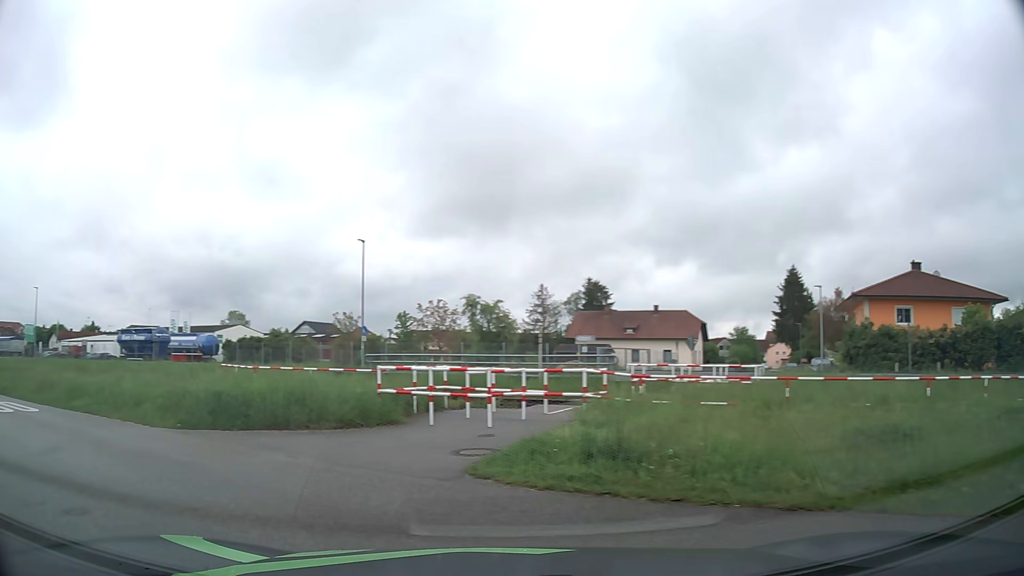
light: Day
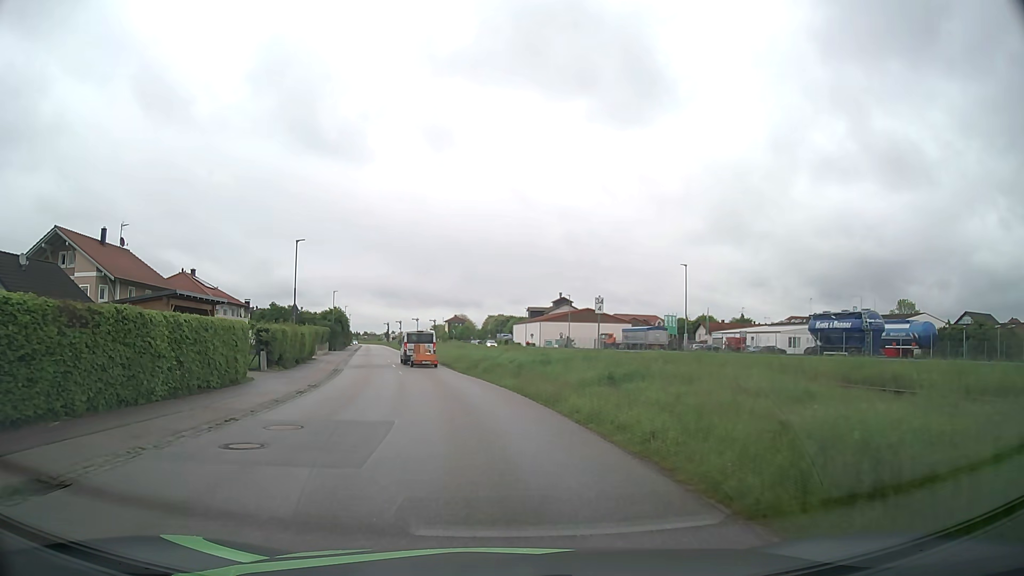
(-11.0, +13.1) m; -56°
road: residential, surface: asphalt
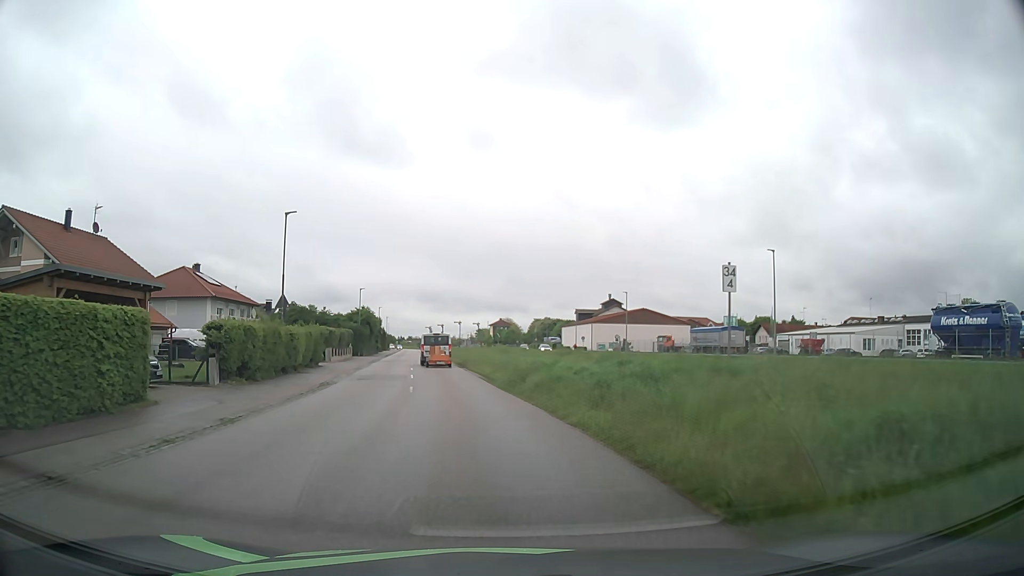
(-0.4, +11.2) m; -4°
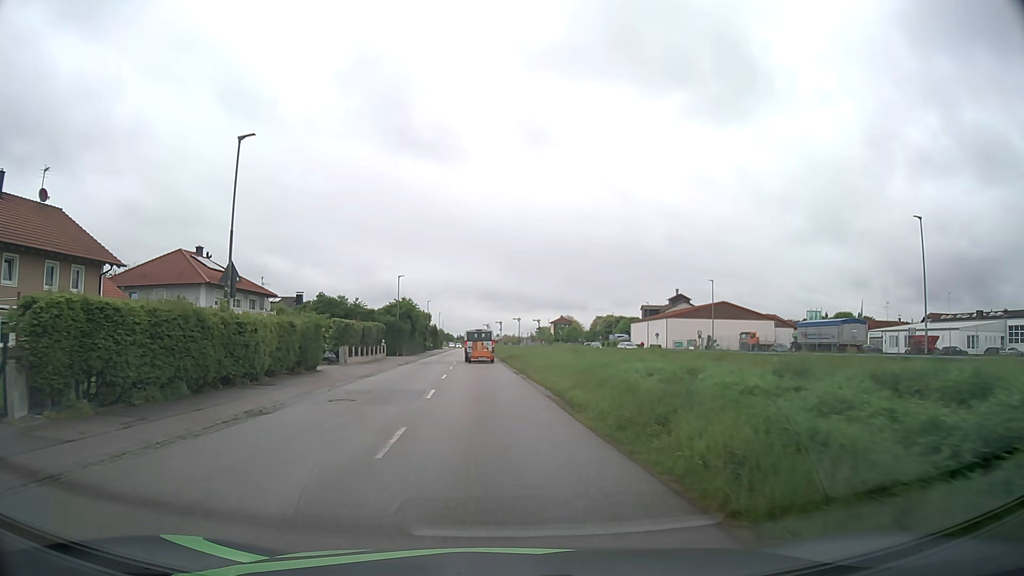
(-0.6, +13.5) m; -5°
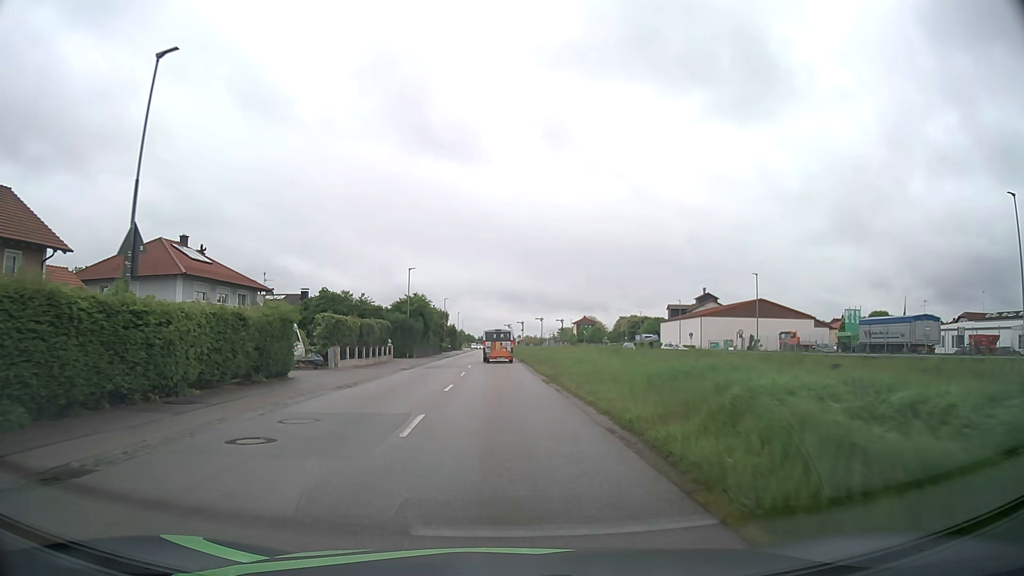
(-0.2, +7.5) m; -2°
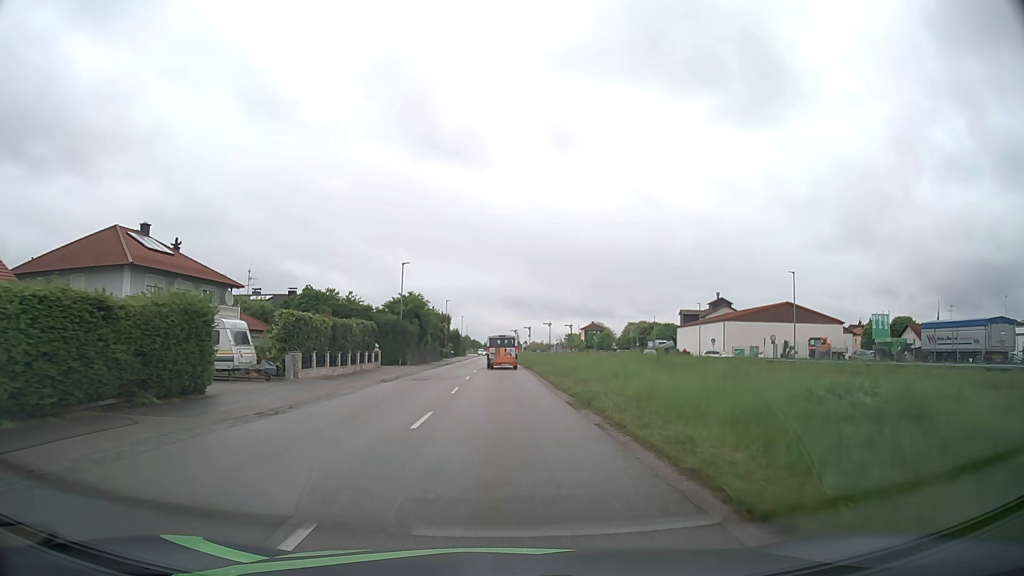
(-0.1, +7.8) m; -1°
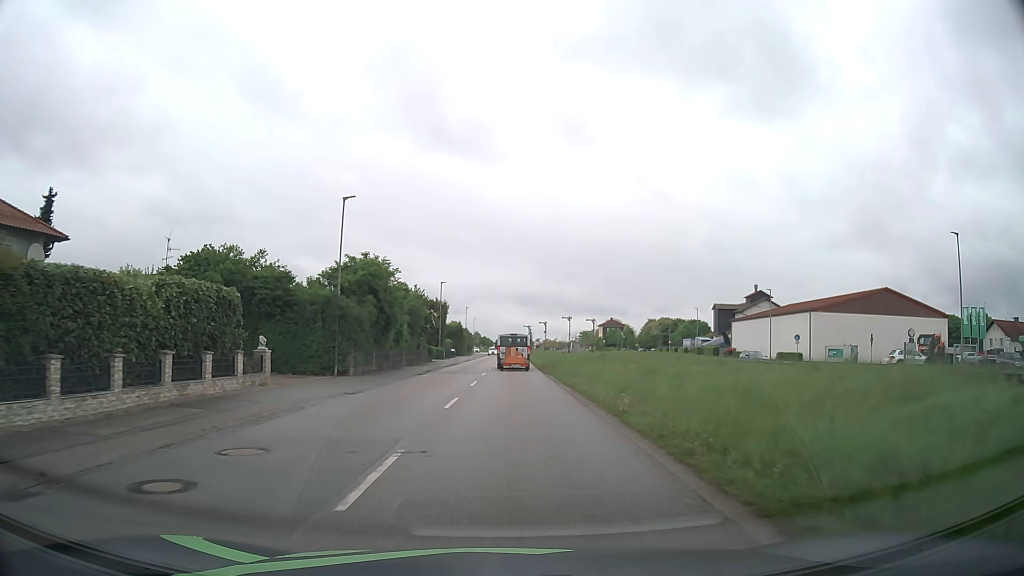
(-0.2, +23.4) m; -1°
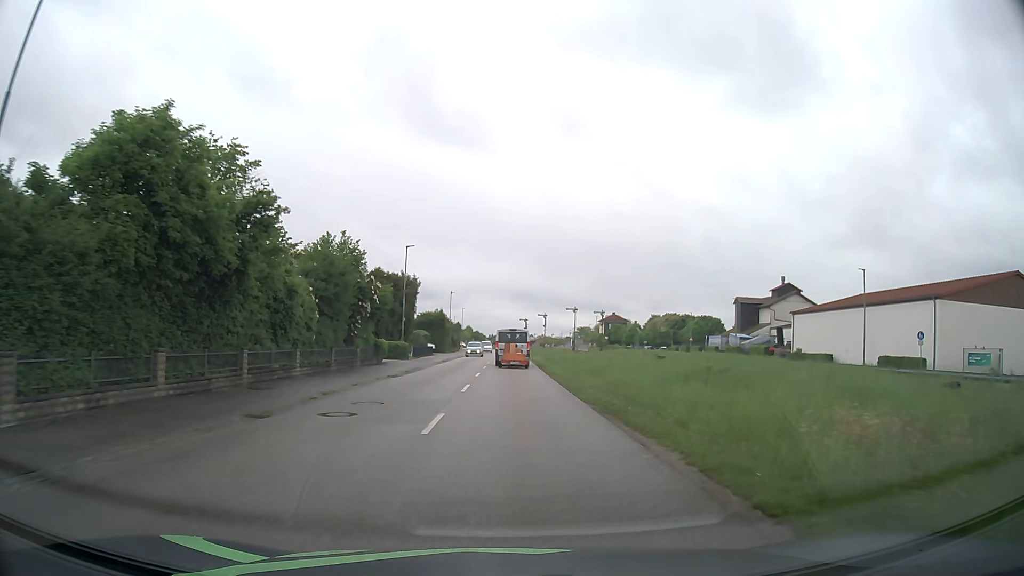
(0.0, +22.7) m; +1°
(0, +10) (0, +20) (0, +30) (0, +40) (0, +50) (0, +60) (0, +70) (0, +80) (0, +90) (0, +100) m
